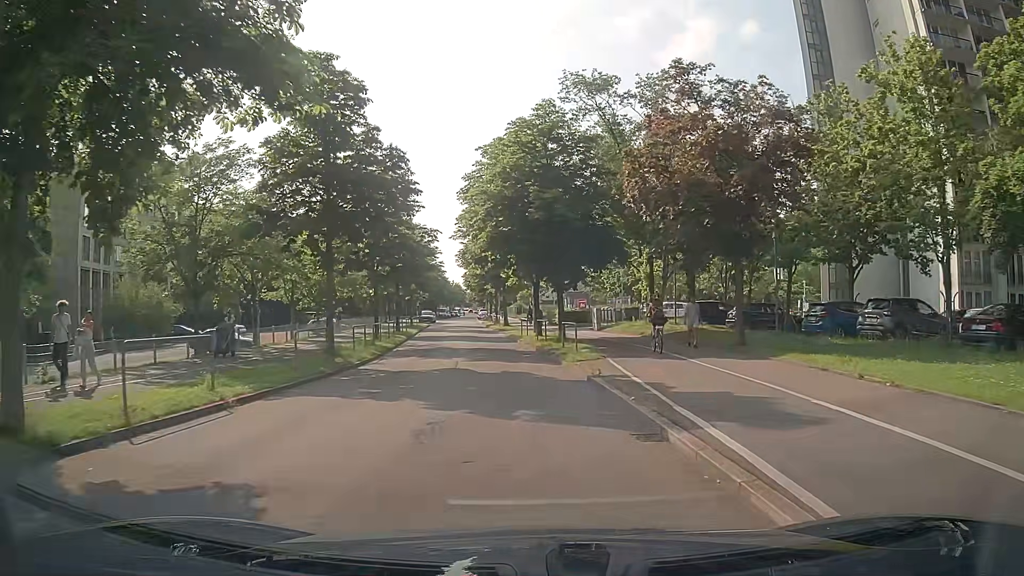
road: residential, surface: asphalt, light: Day
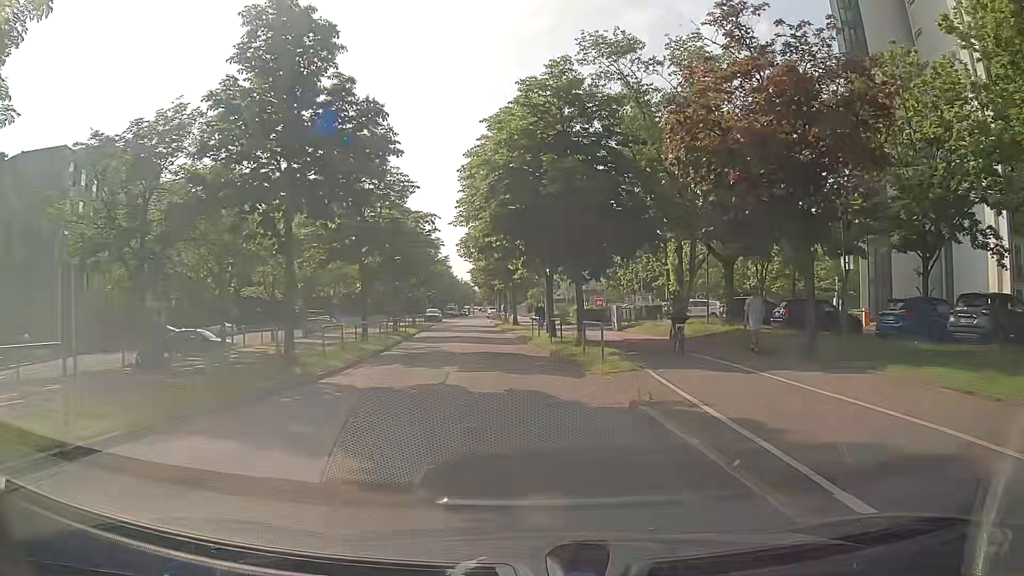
(-0.1, +4.8) m; -1°
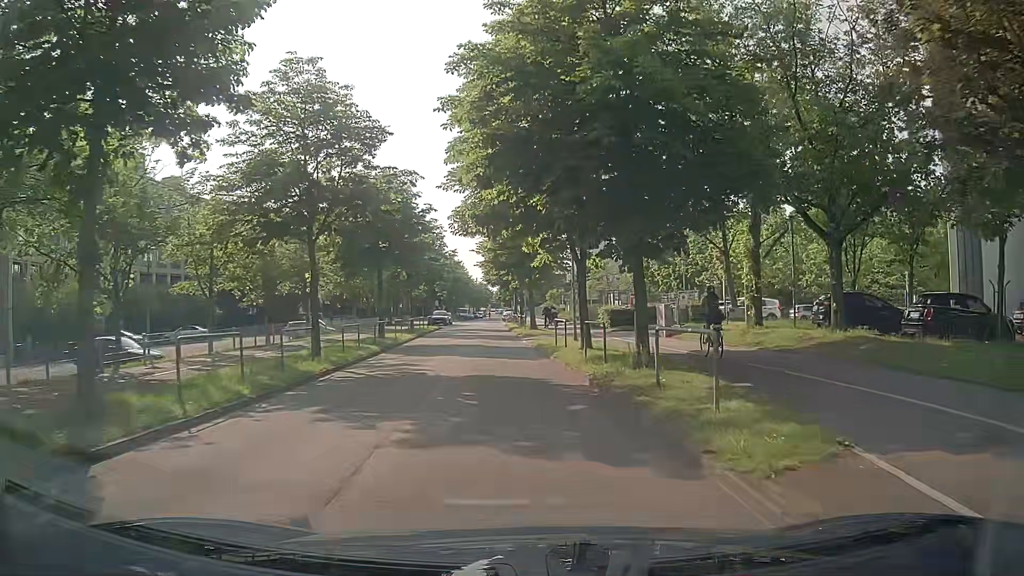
(-0.1, +9.2) m; -2°
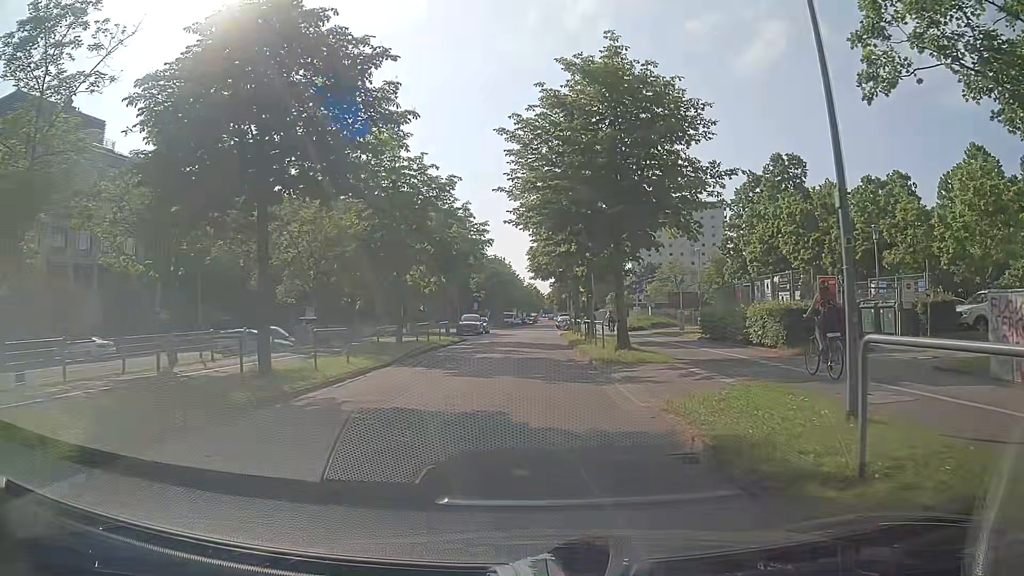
(-0.7, +21.2) m; -5°
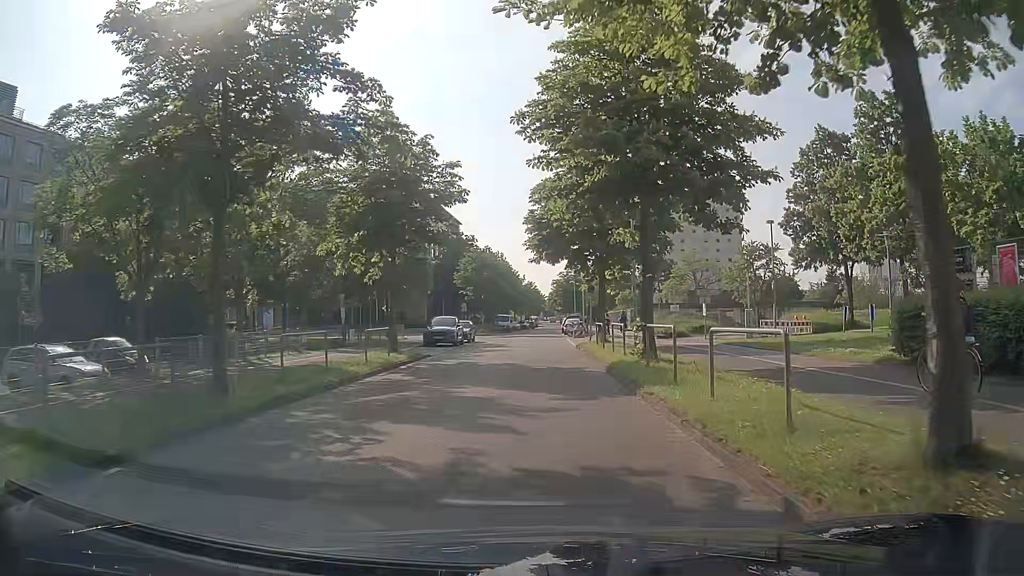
(+0.2, +16.7) m; +2°
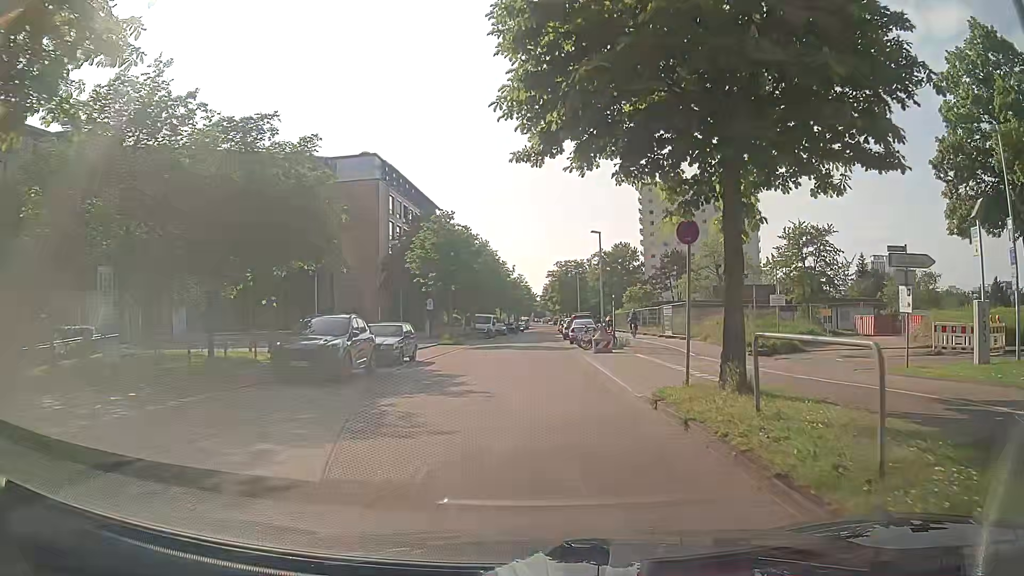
(-0.3, +21.1) m; 0°
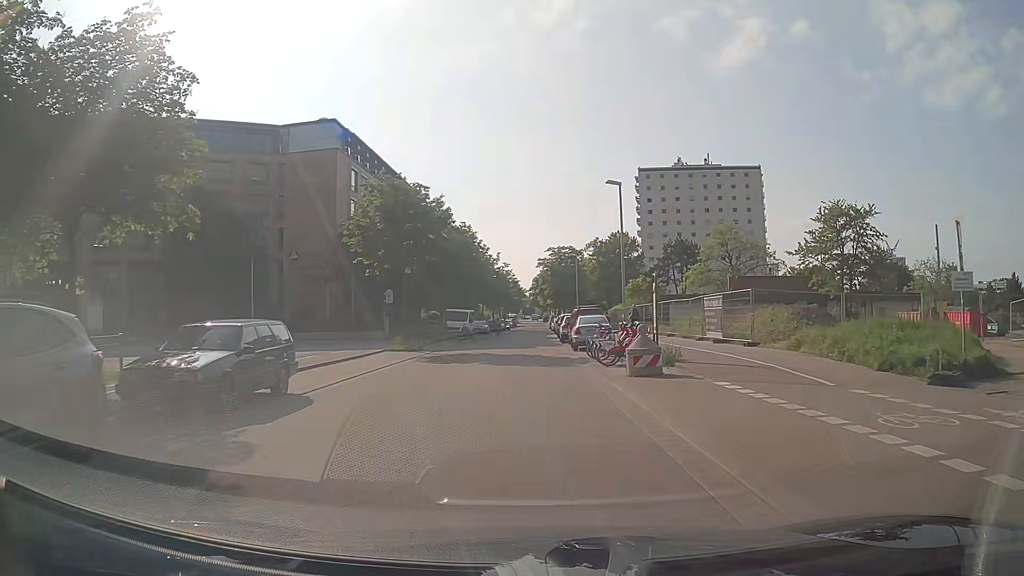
(0.0, +12.7) m; +1°
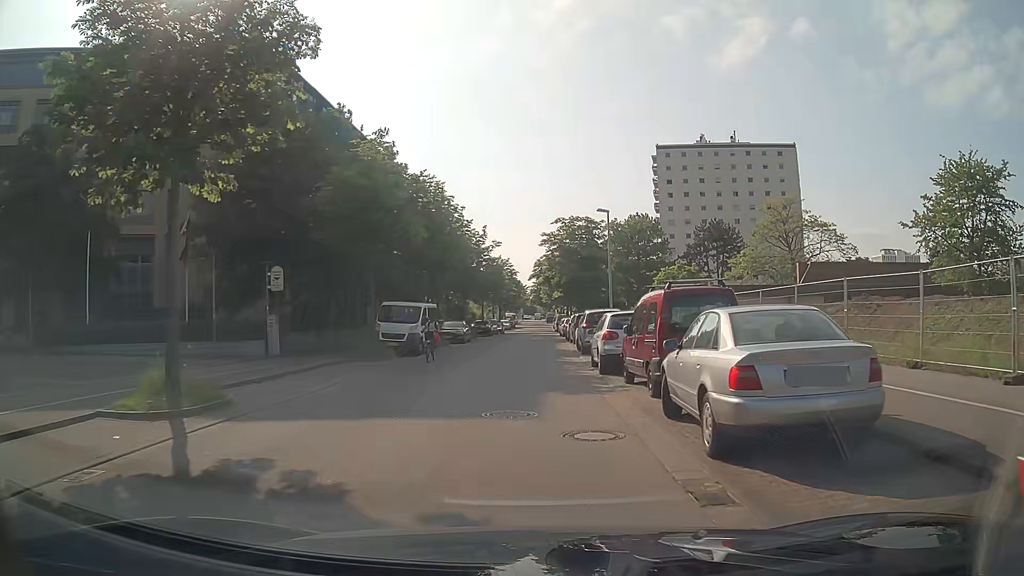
(0.0, +21.3) m; 0°
(0, +10) (0, +20) (0, +30) (0, +40) (0, +50) (0, +60) (0, +70) (0, +80) (0, +90) (0, +100) m
